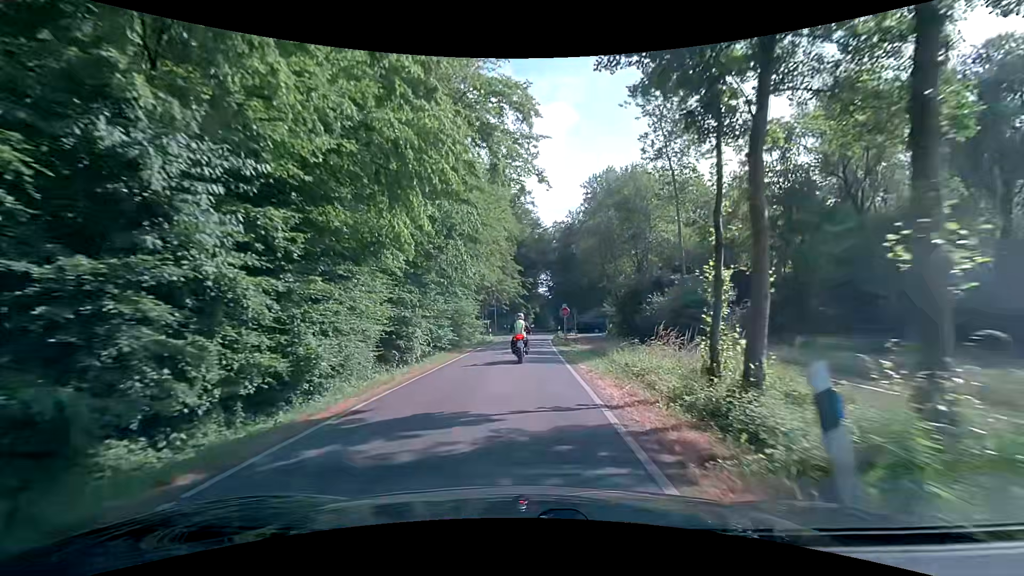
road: unclassified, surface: asphalt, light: Day
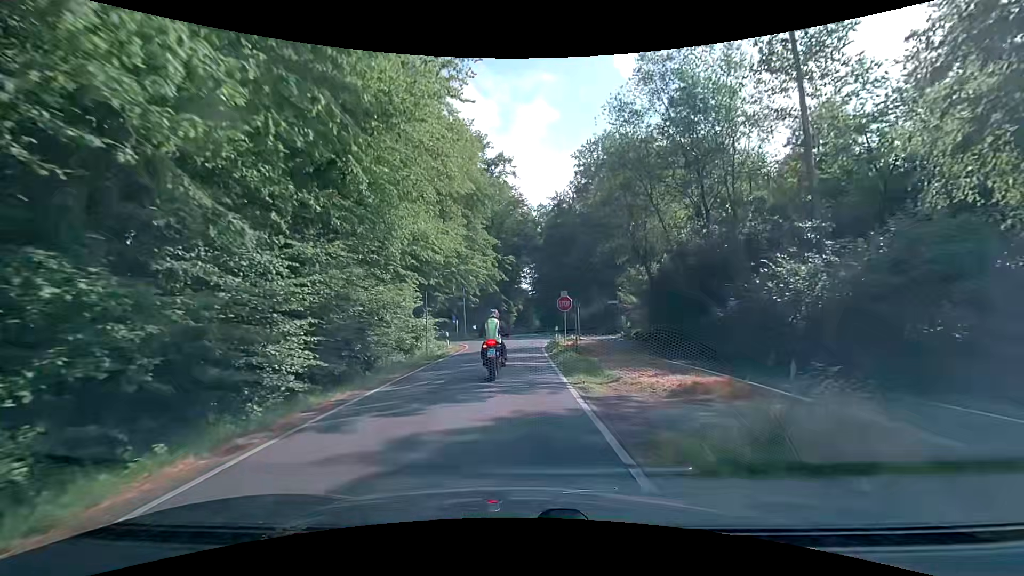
(+0.1, +17.4) m; +2°
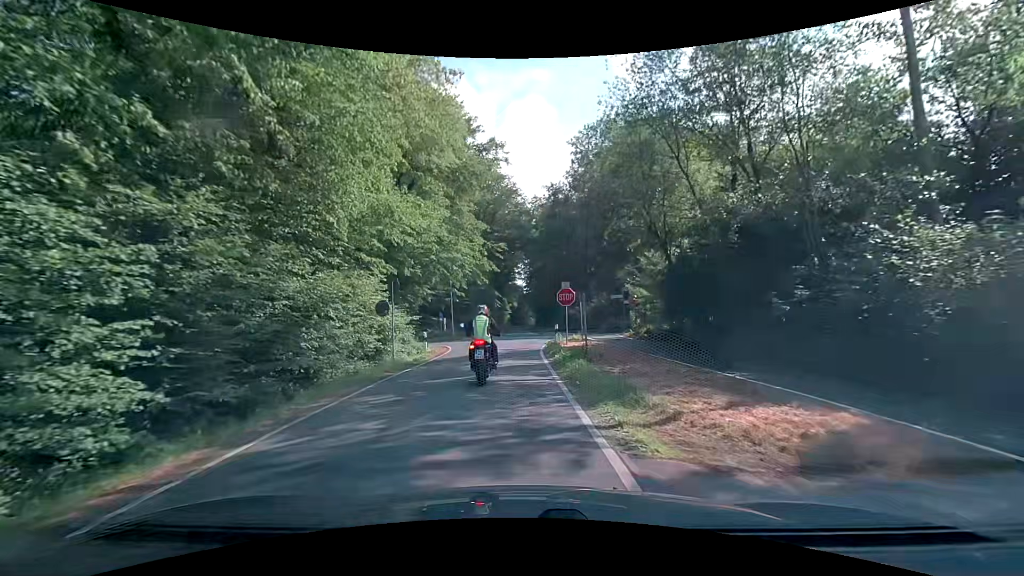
(0.0, +5.0) m; 0°
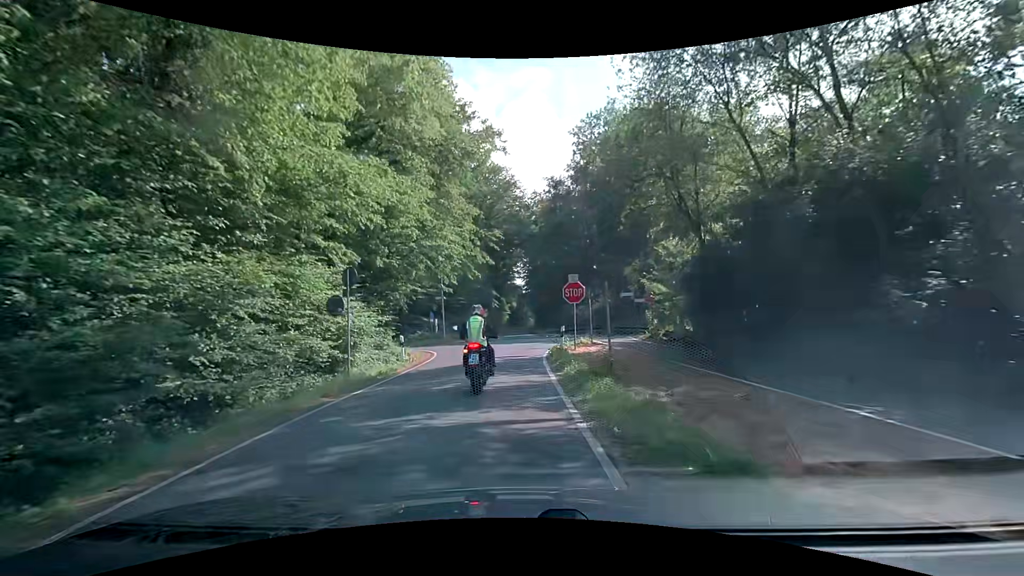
(0.0, +4.4) m; -1°
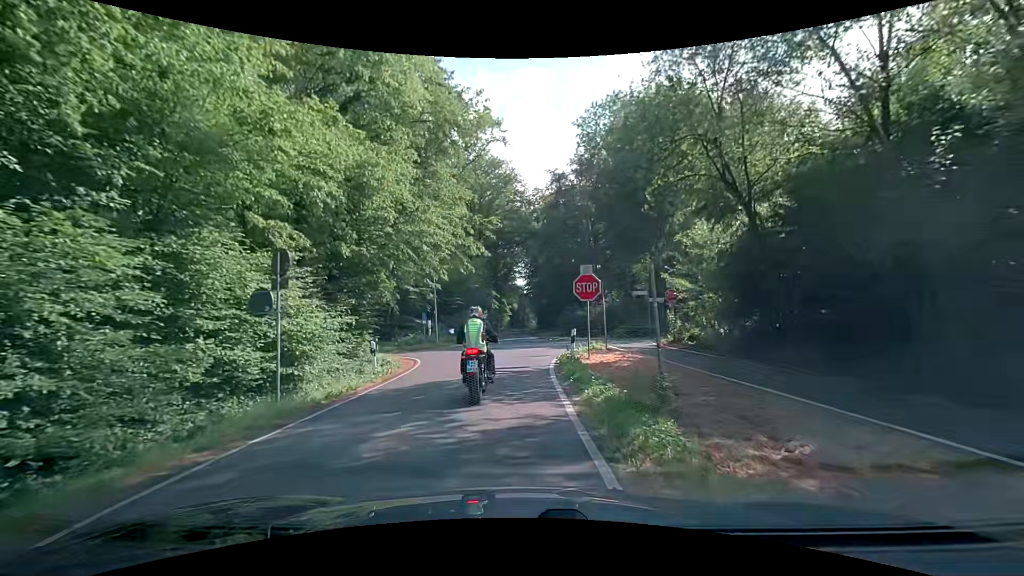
(+0.1, +3.9) m; +1°
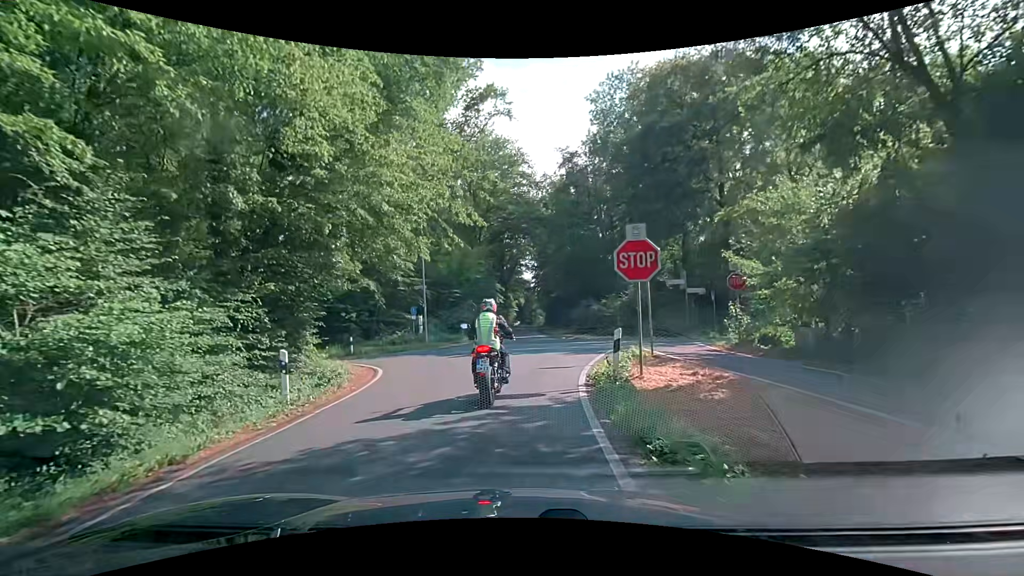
(-0.1, +6.4) m; -1°
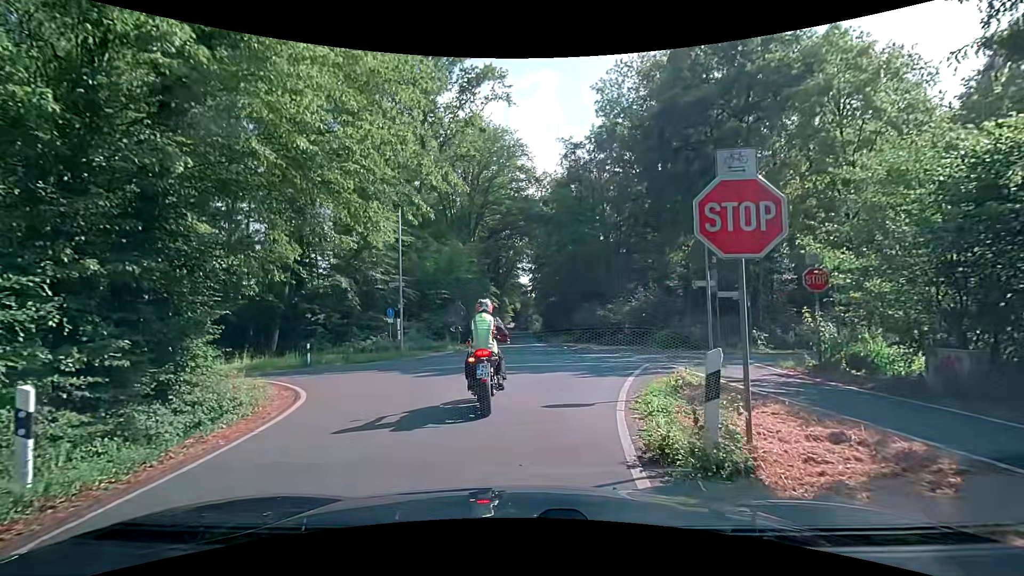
(-0.1, +4.9) m; -1°
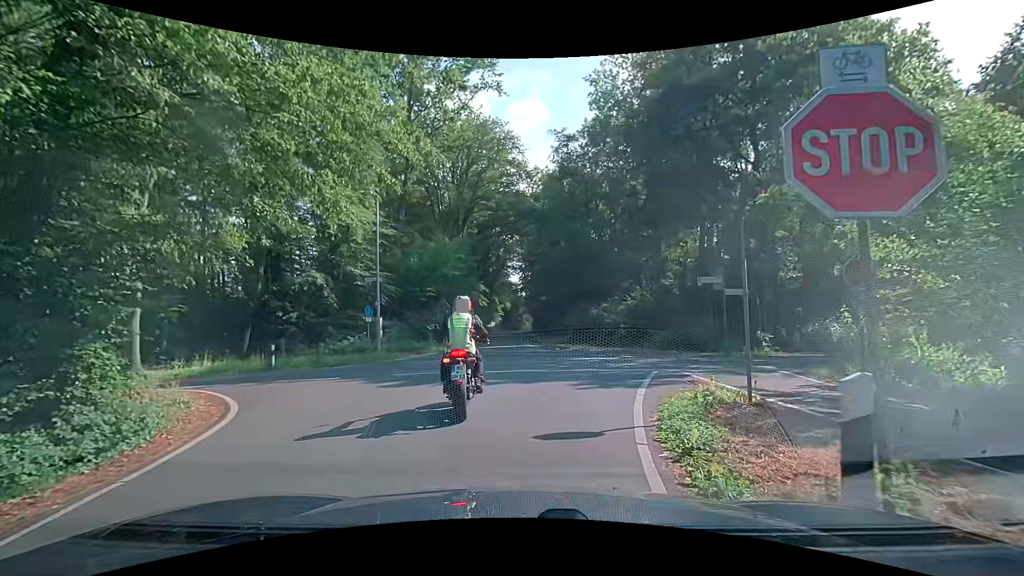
(+0.1, +2.1) m; +3°
